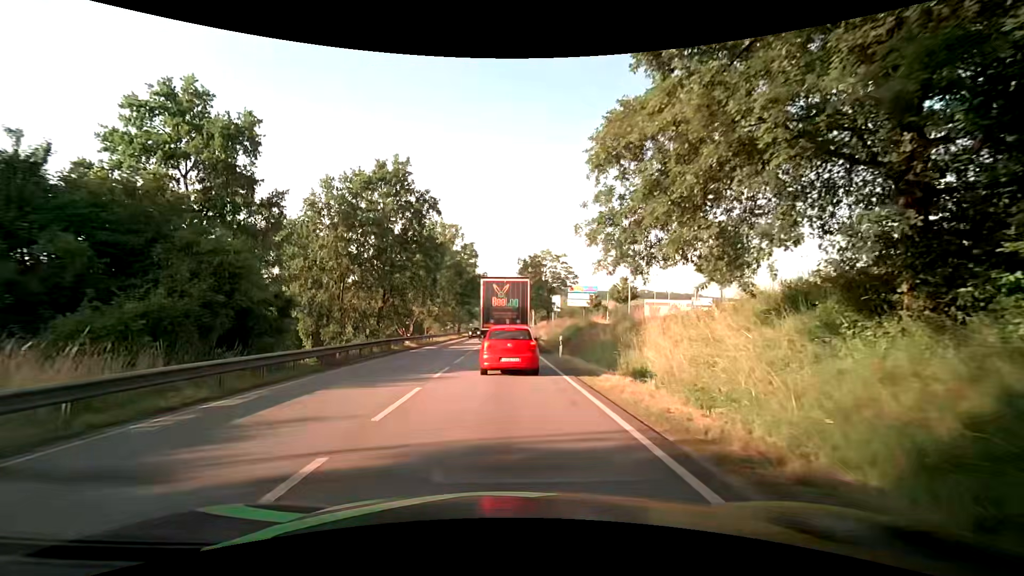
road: primary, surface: asphalt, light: Day
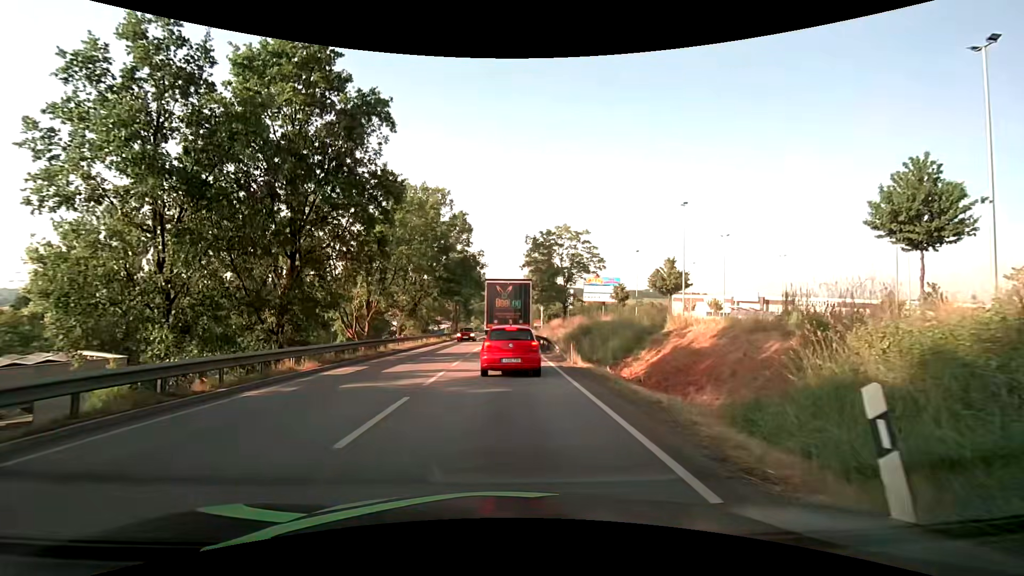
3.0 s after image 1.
(+0.1, +19.4) m; 0°
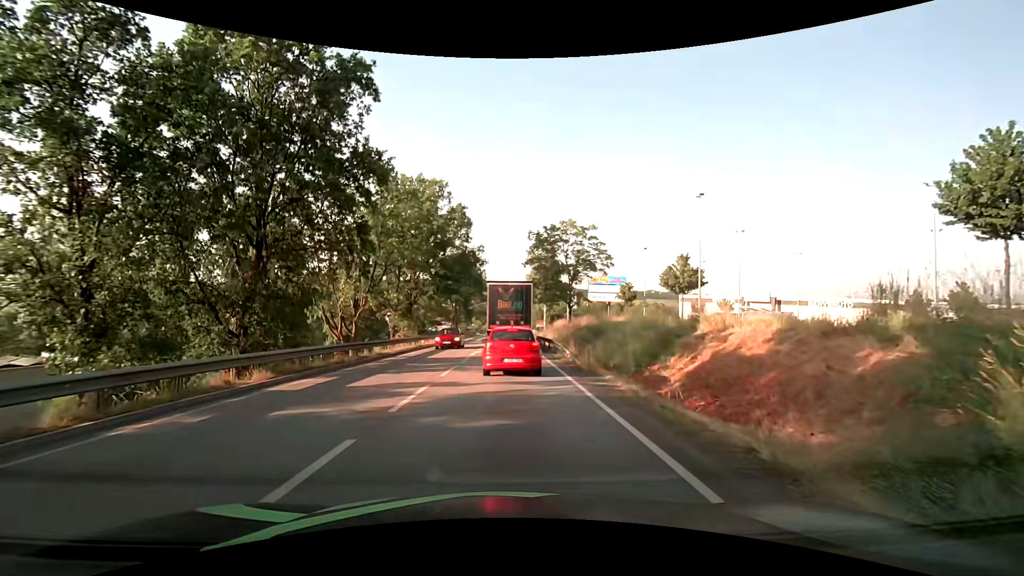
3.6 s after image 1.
(0.0, +3.6) m; 0°
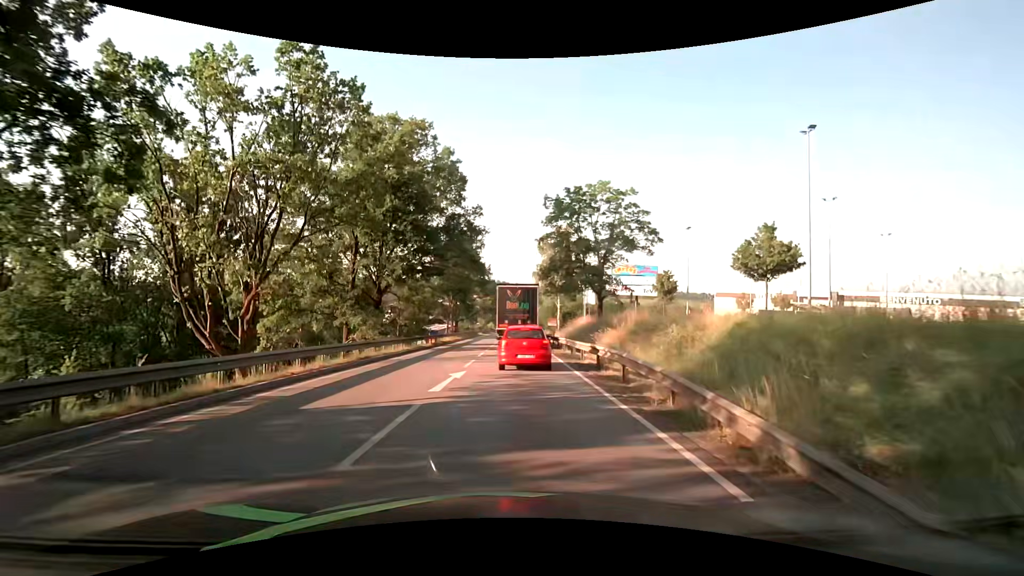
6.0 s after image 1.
(0.0, +15.3) m; -1°
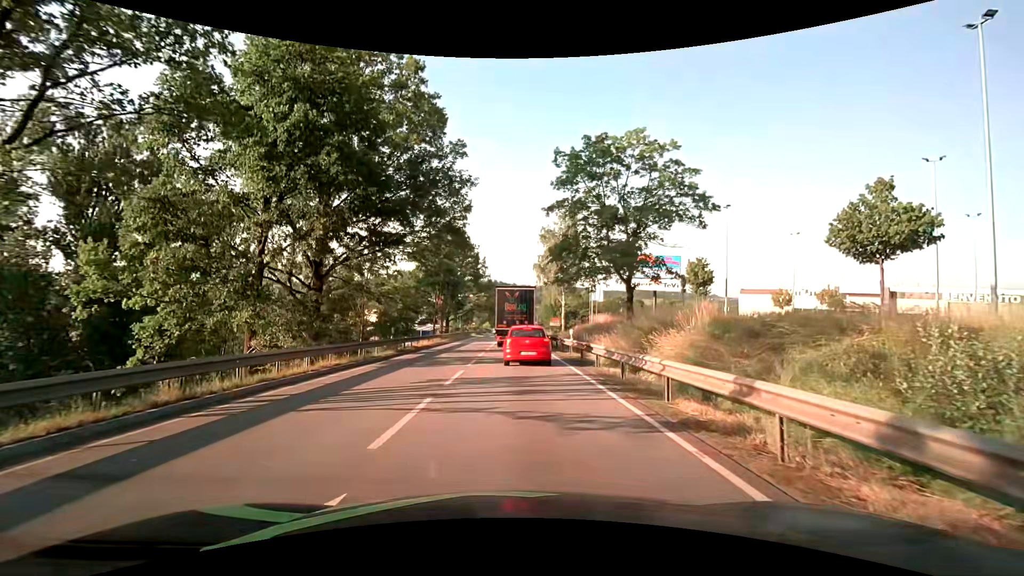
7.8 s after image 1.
(+0.1, +11.4) m; 0°
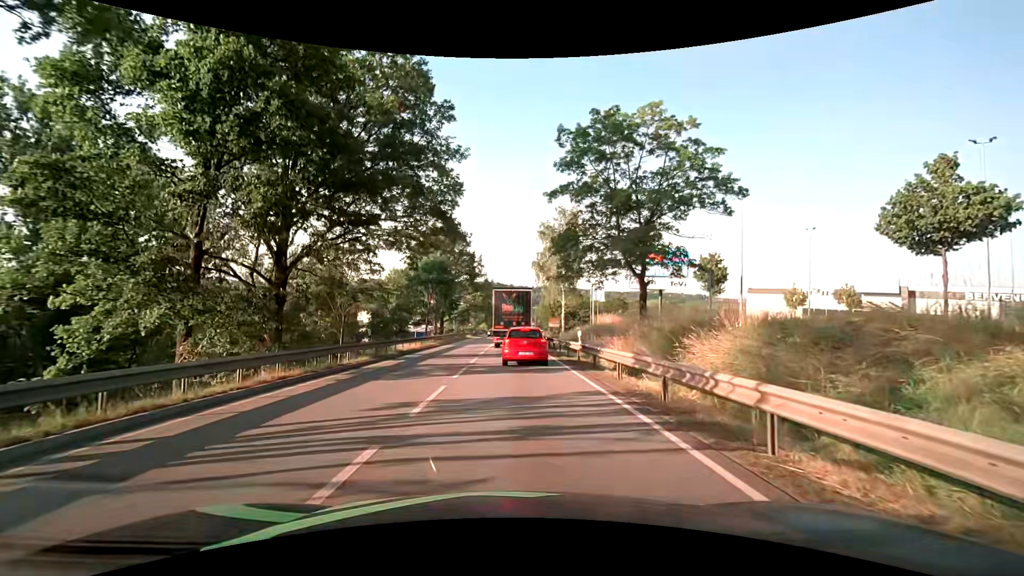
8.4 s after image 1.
(0.0, +3.9) m; +1°
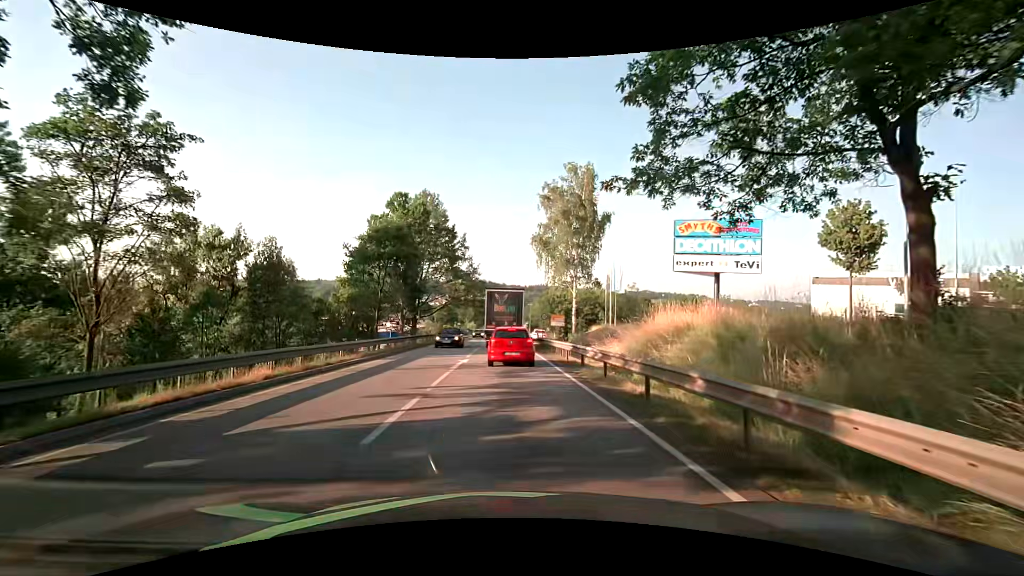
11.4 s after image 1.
(+0.1, +19.8) m; +2°
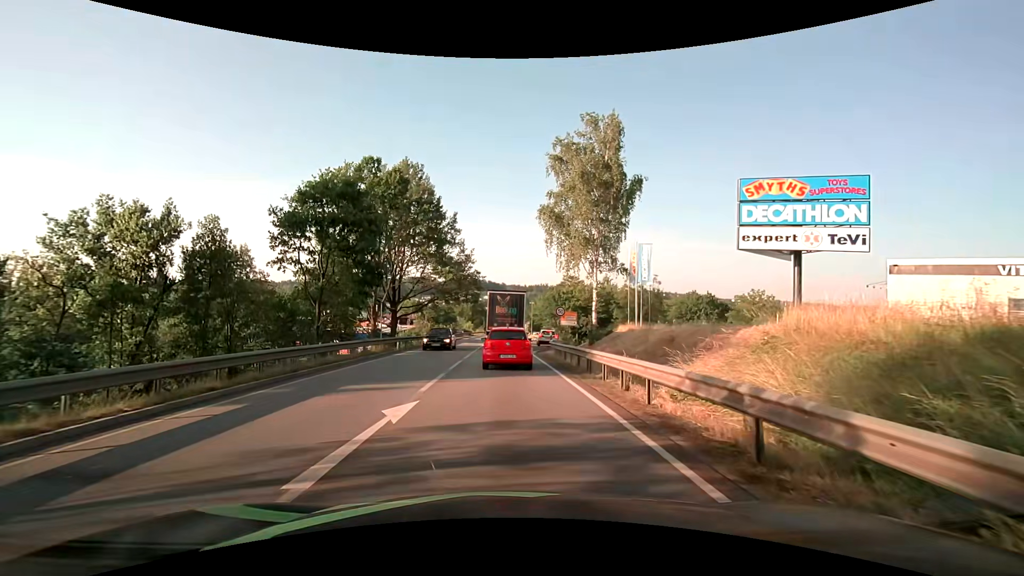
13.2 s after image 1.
(-0.3, +12.6) m; -2°
(0, +10) (0, +20) (0, +30) (0, +40) (0, +50) (0, +60) (+1, +70) (+1, +80) (+1, +90) (+1, +100) m
